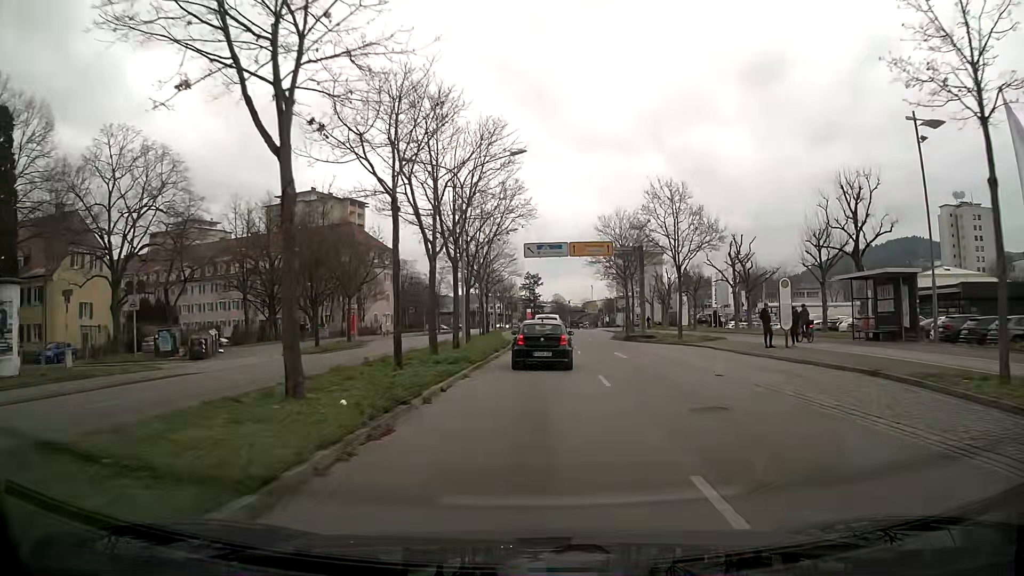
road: primary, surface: asphalt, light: Day
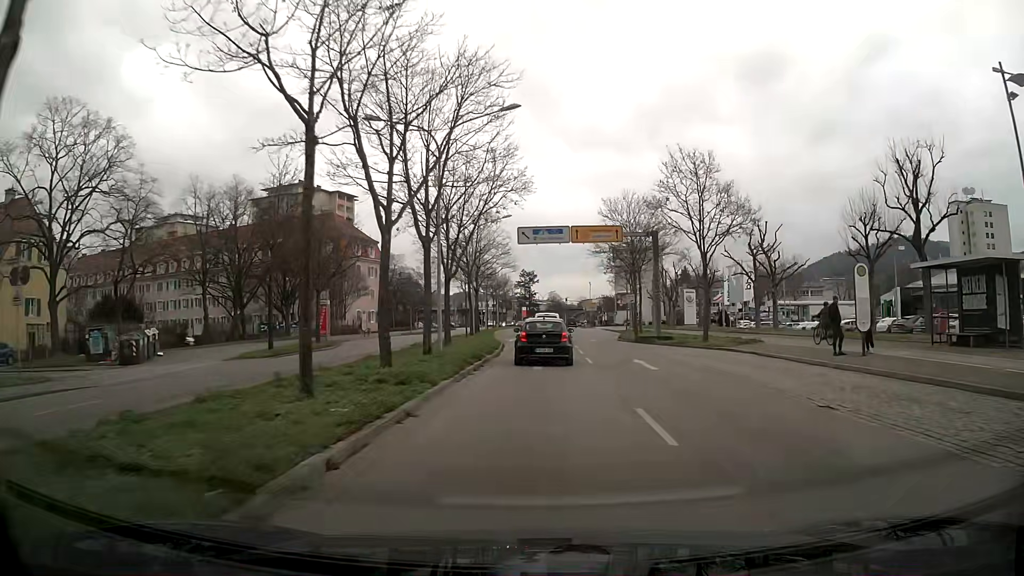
(0.0, +7.1) m; 0°
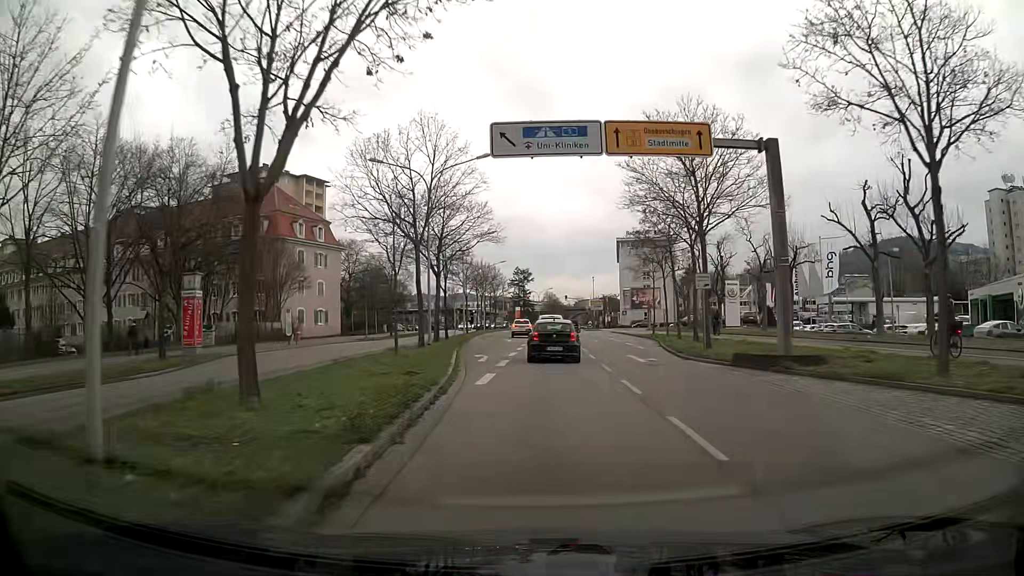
(+0.2, +21.1) m; +1°
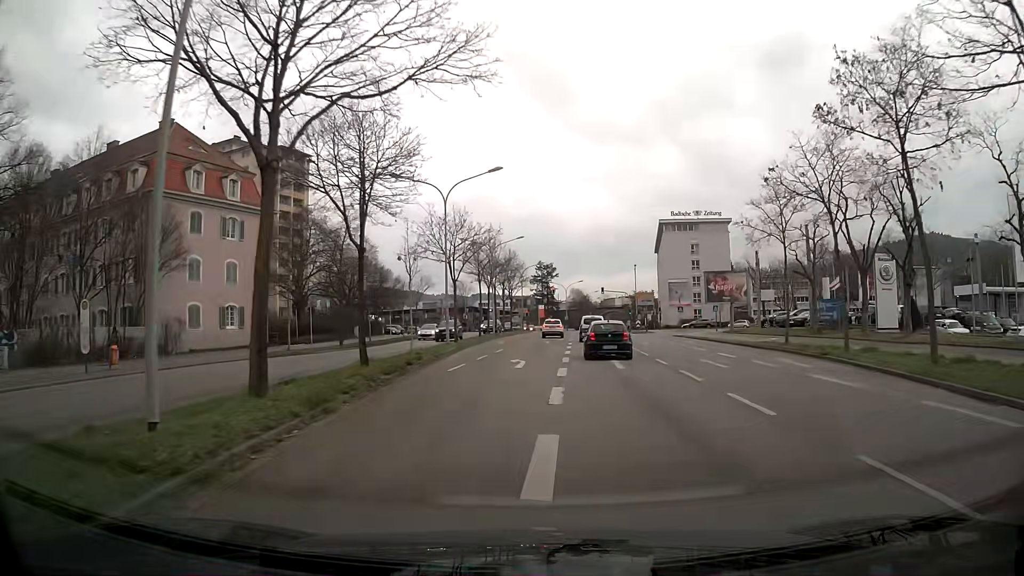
(-0.4, +27.1) m; -2°
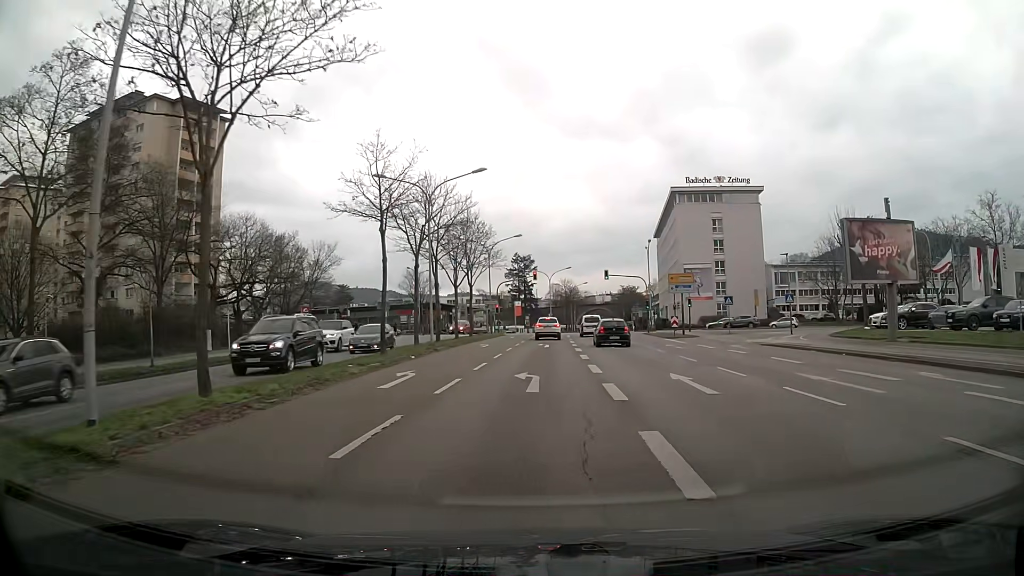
(+0.4, +29.9) m; +2°
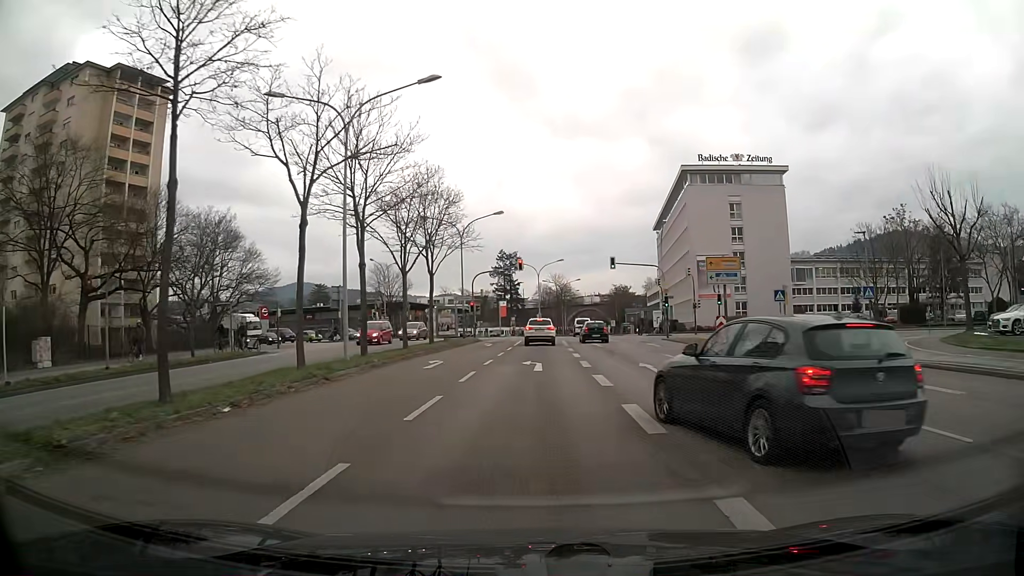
(+0.2, +15.0) m; +1°
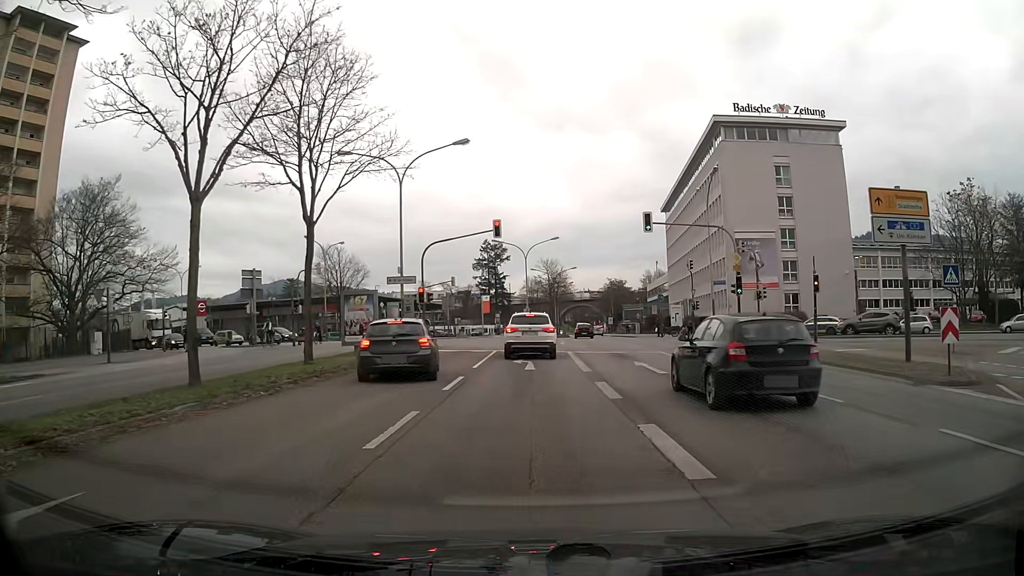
(+0.2, +20.2) m; +1°
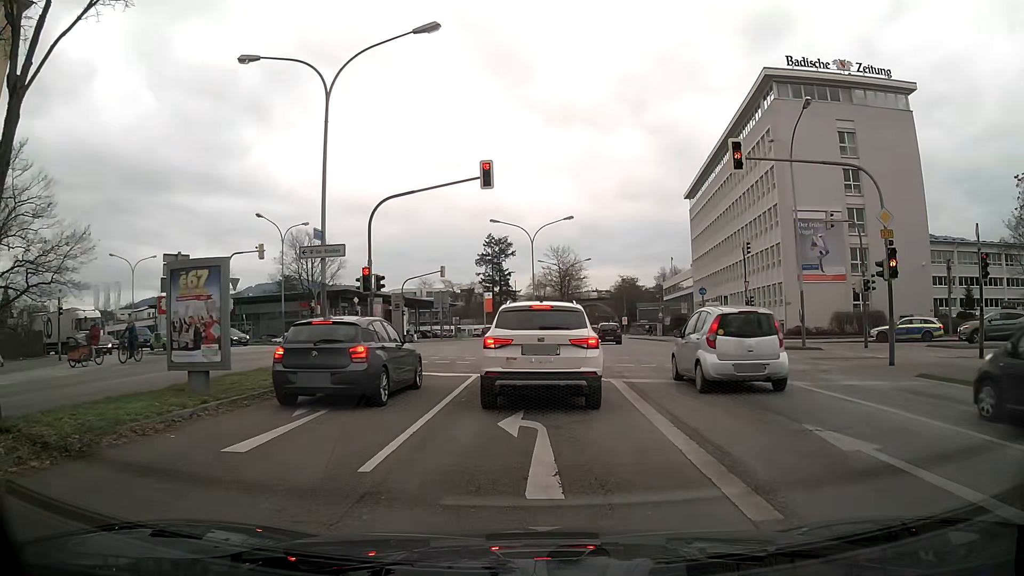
(-0.2, +12.8) m; -1°
